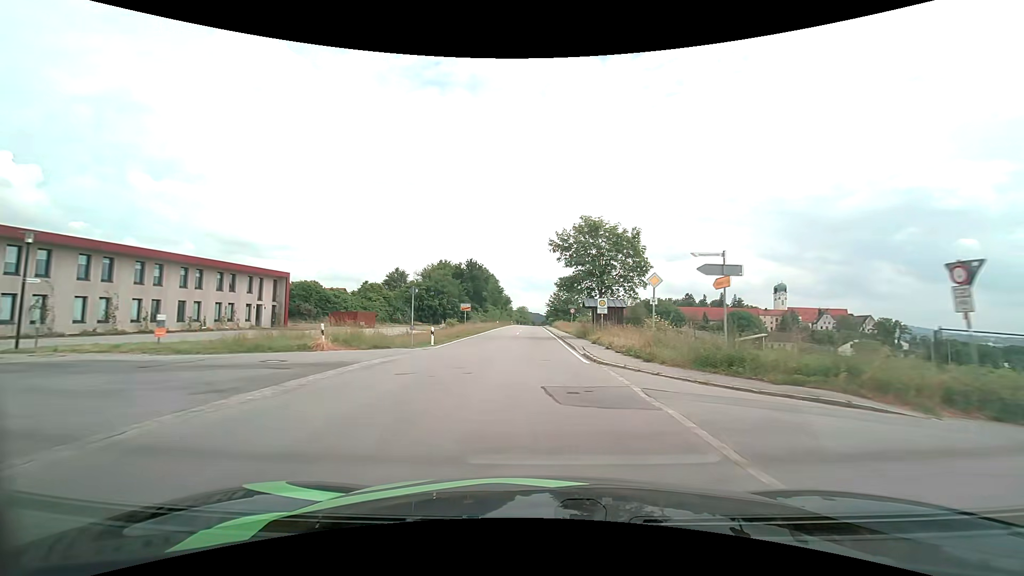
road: tertiary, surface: asphalt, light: Day
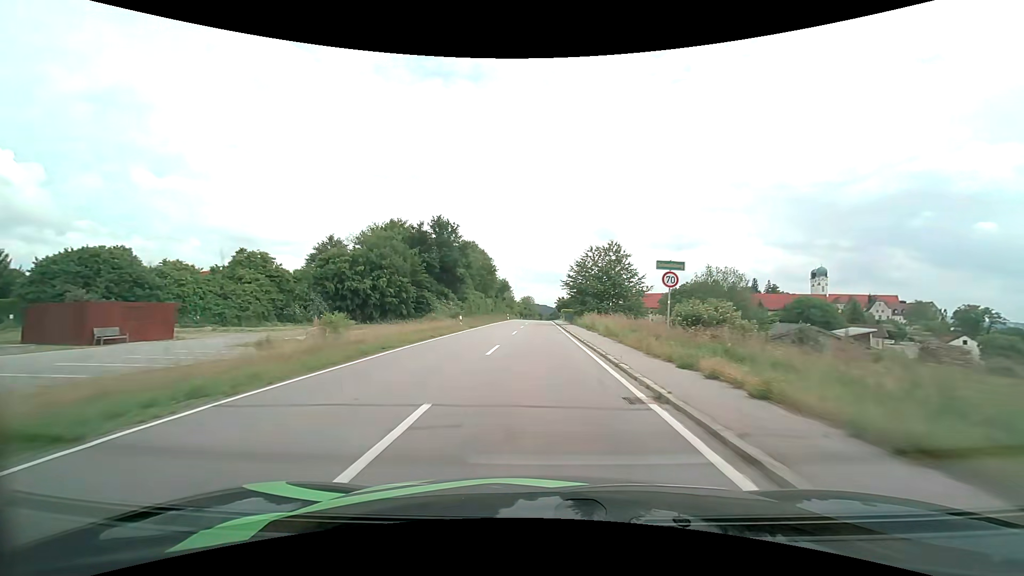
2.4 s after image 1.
(-0.3, +42.8) m; 0°
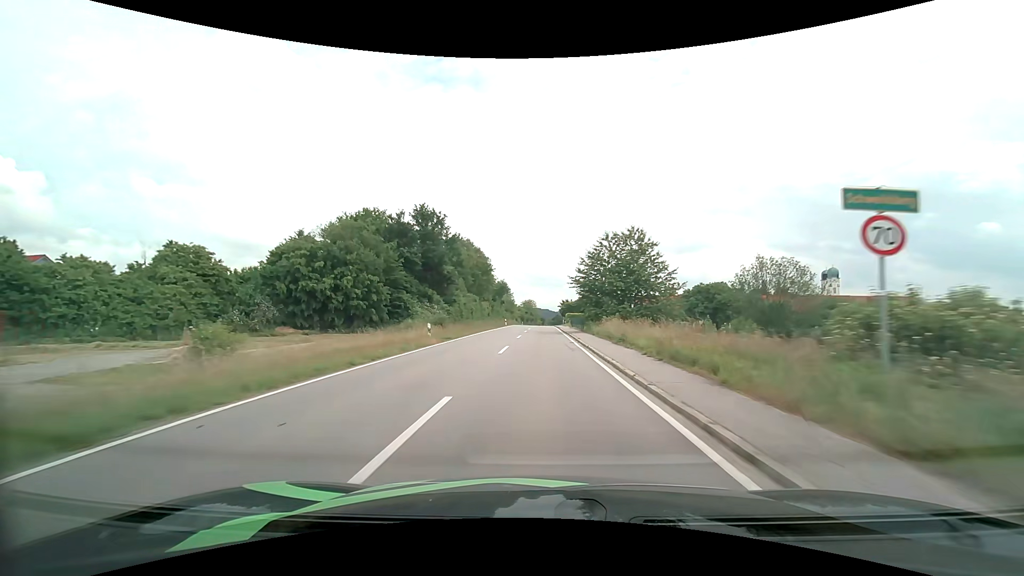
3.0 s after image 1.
(-0.1, +10.9) m; -1°
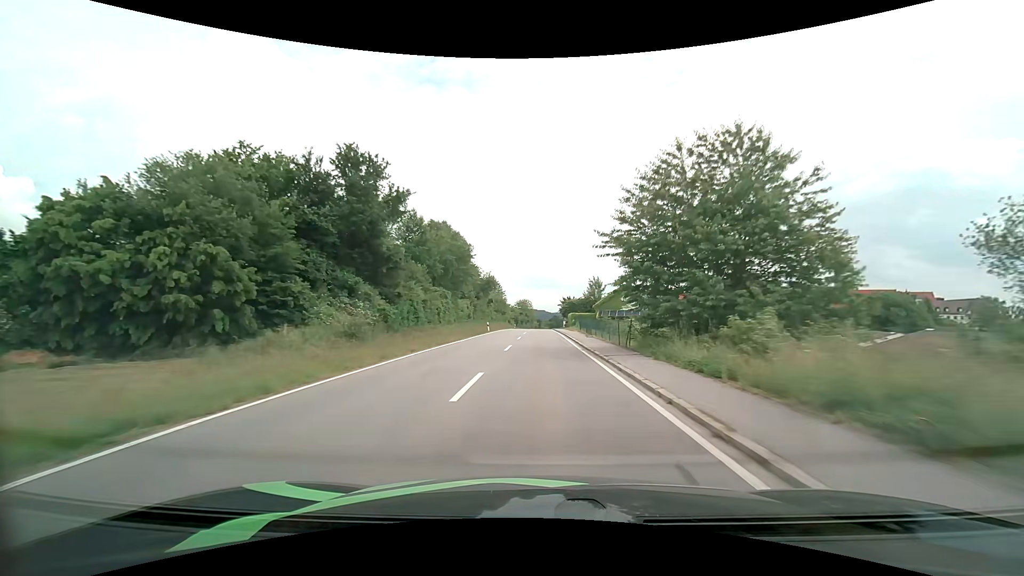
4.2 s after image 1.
(0.0, +22.1) m; 0°
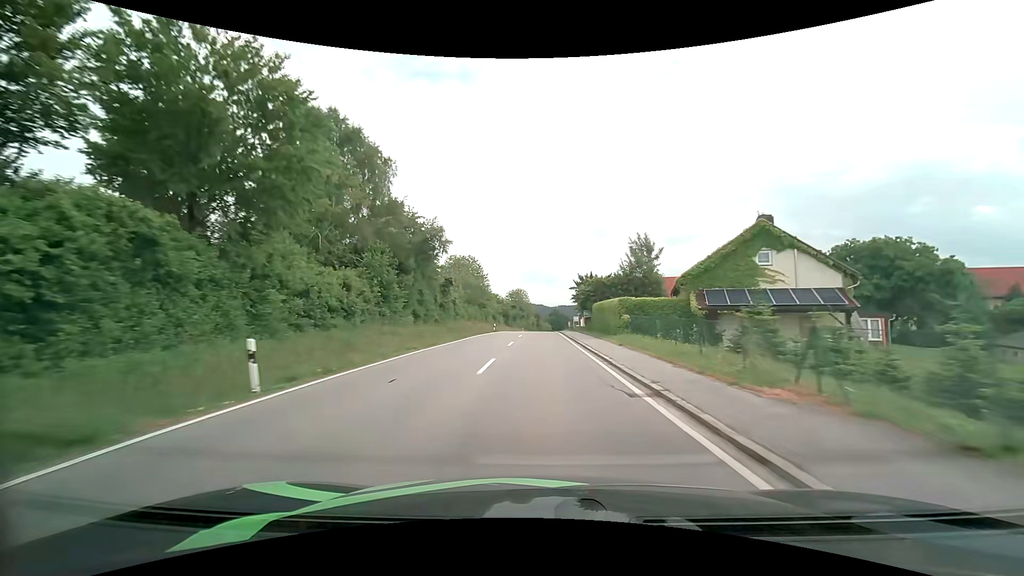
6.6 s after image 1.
(0.0, +44.5) m; 0°
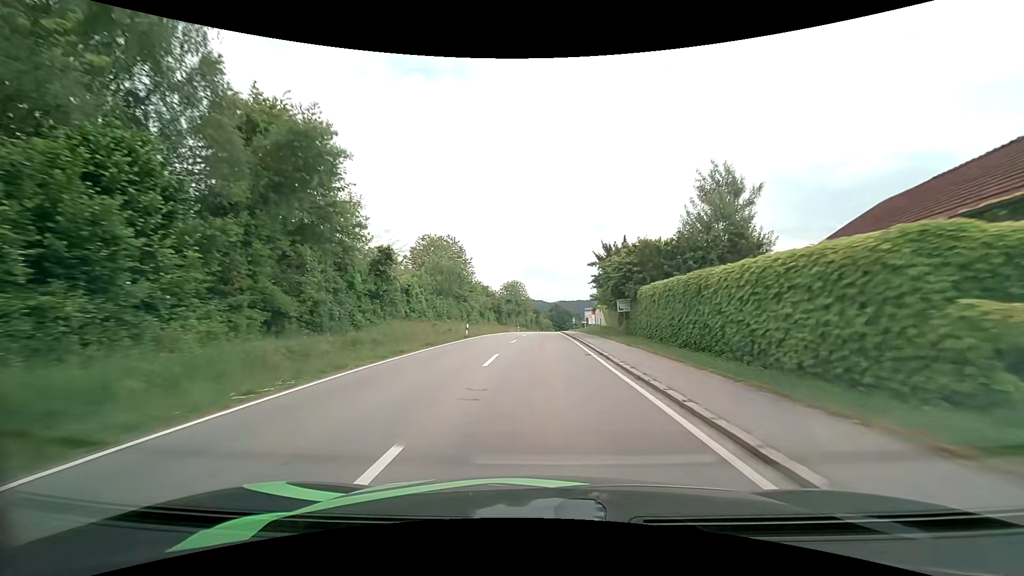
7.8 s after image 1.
(0.0, +22.4) m; 0°
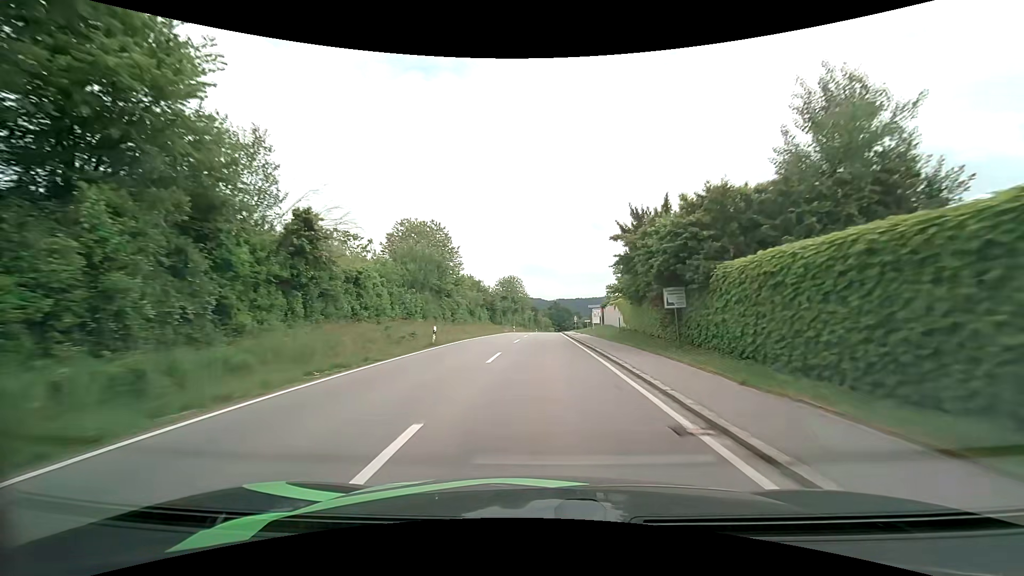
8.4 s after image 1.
(0.0, +11.1) m; 0°
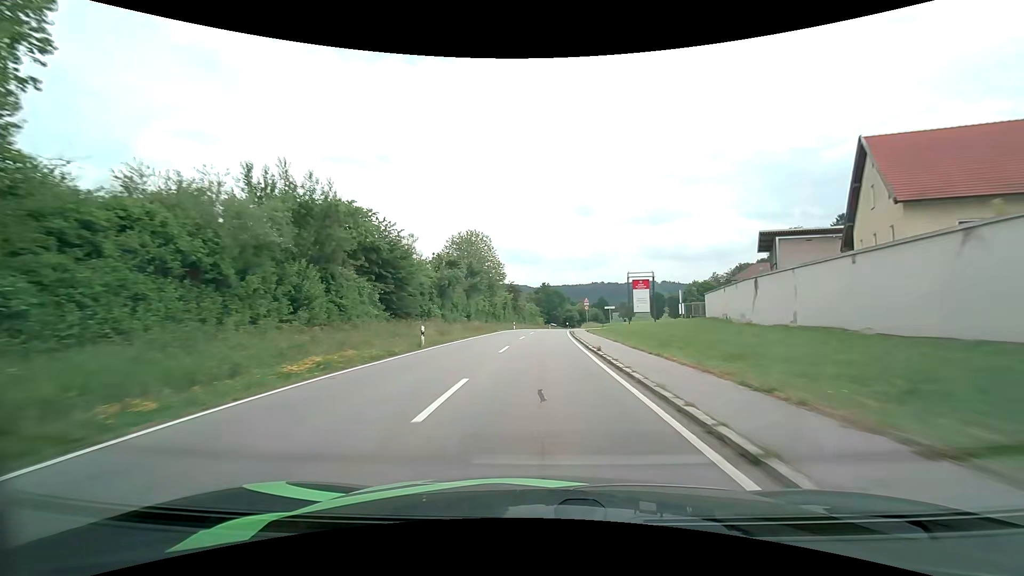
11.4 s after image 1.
(+0.8, +56.2) m; +2°
(0, +10) (0, +20) (0, +30) (0, +40) (+1, +50) (+1, +60) (+2, +70) (+3, +80) (+4, +90) (+5, +100) m
